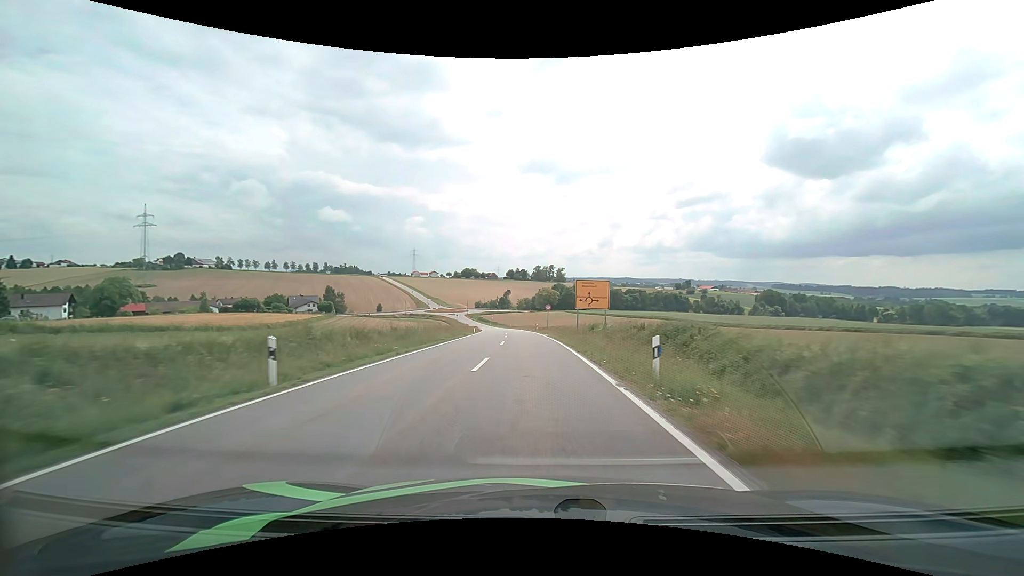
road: tertiary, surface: asphalt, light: Day
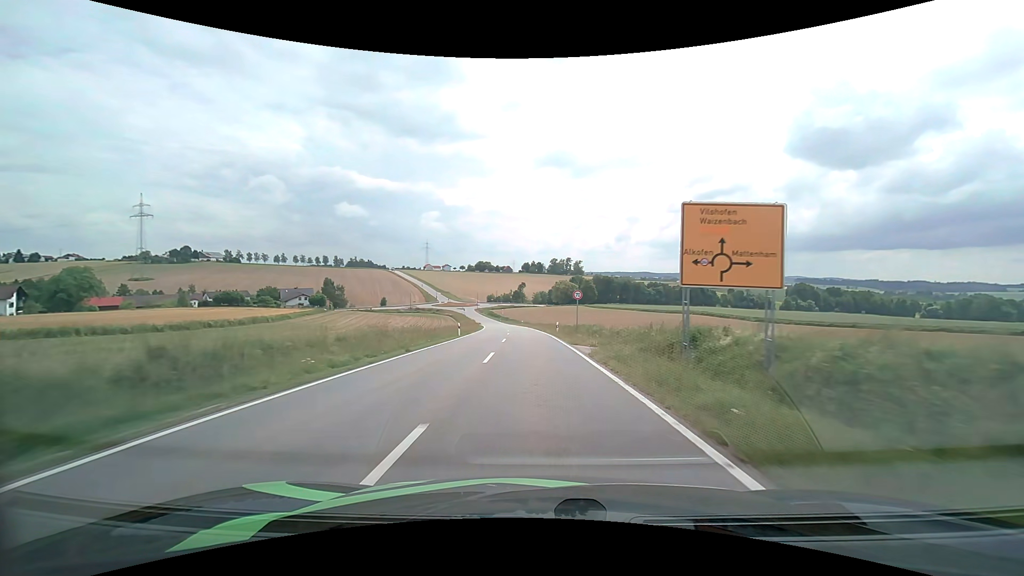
(-0.4, +22.5) m; -2°
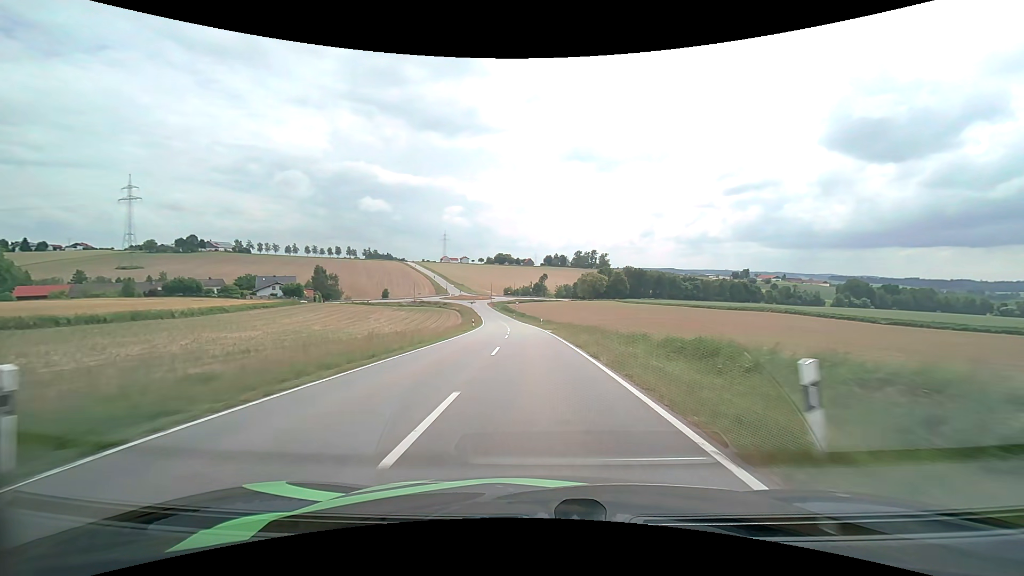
(-0.8, +34.6) m; -2°
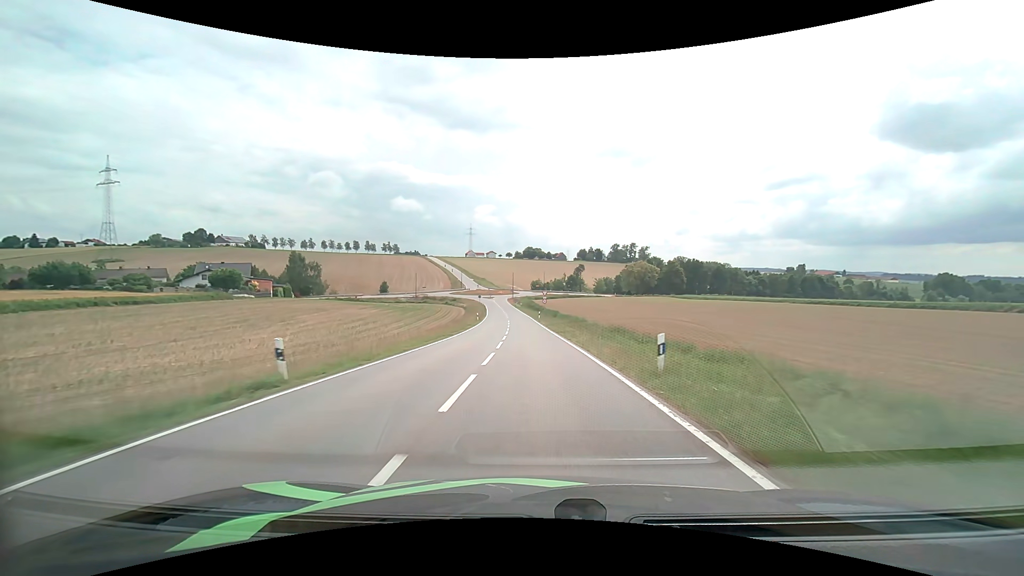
(-1.4, +46.9) m; -4°
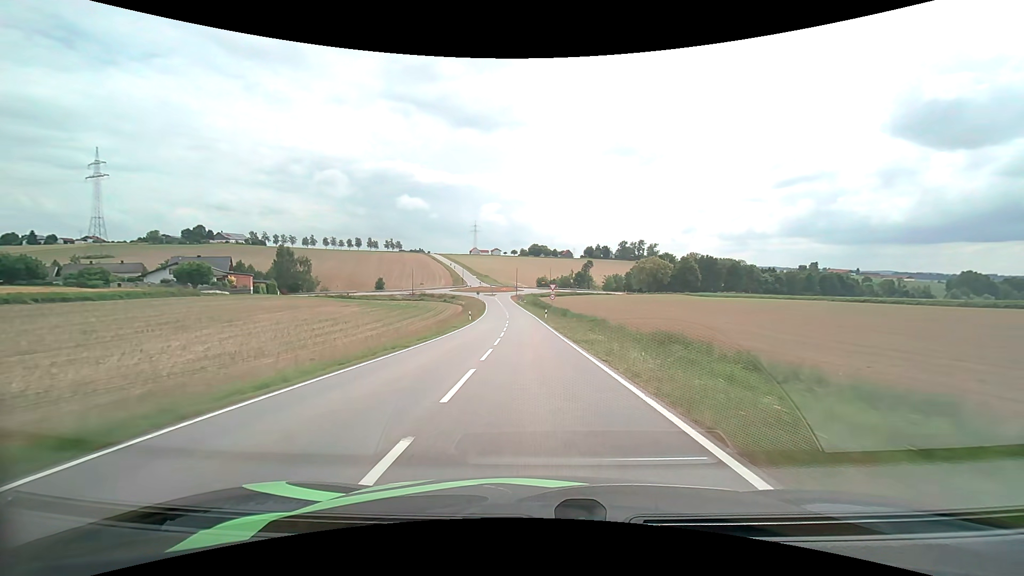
(-0.1, +11.7) m; -1°
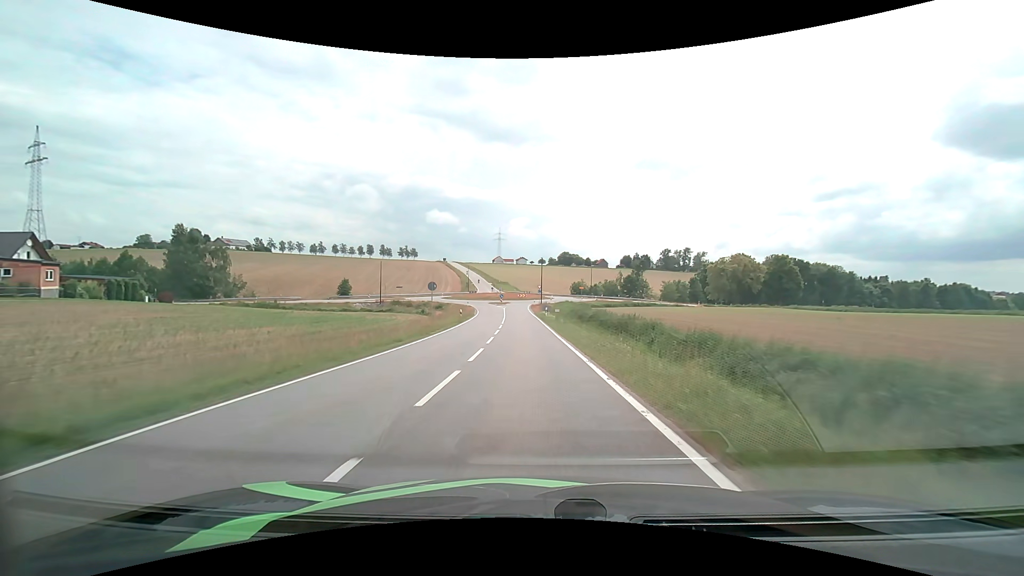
(-1.7, +56.0) m; -3°
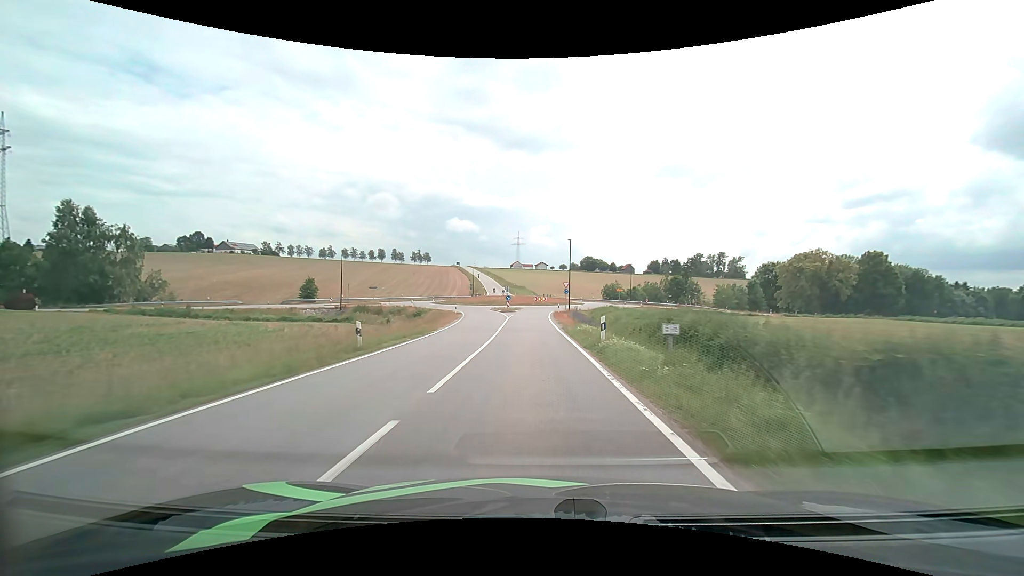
(-0.5, +29.4) m; -2°
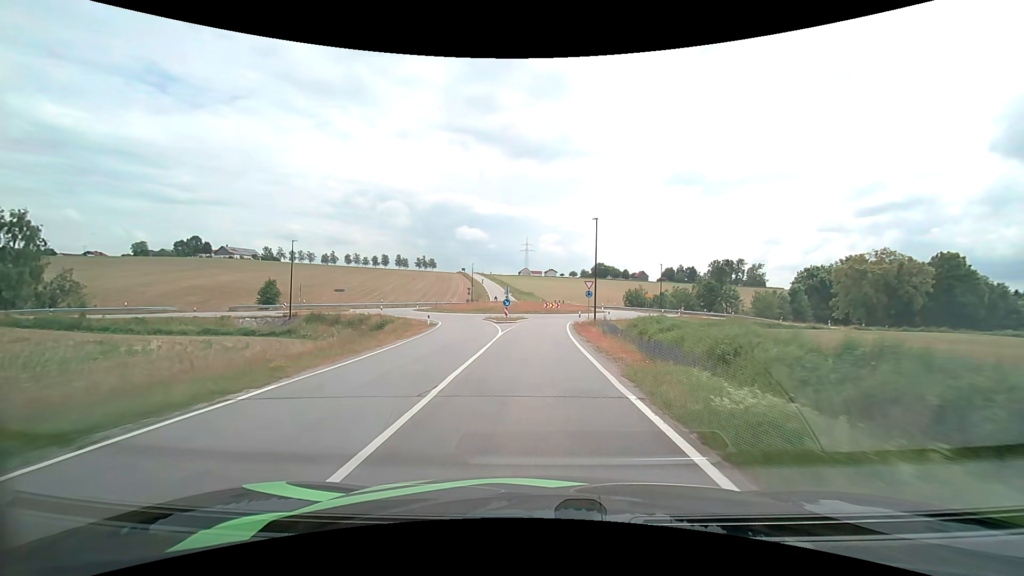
(-0.2, +17.0) m; -1°
(0, +10) (0, +20) (0, +30) (+1, +40) (+4, +49) (+9, +58) (+12, +67) (+10, +77) (+4, +86) (0, +94) m
